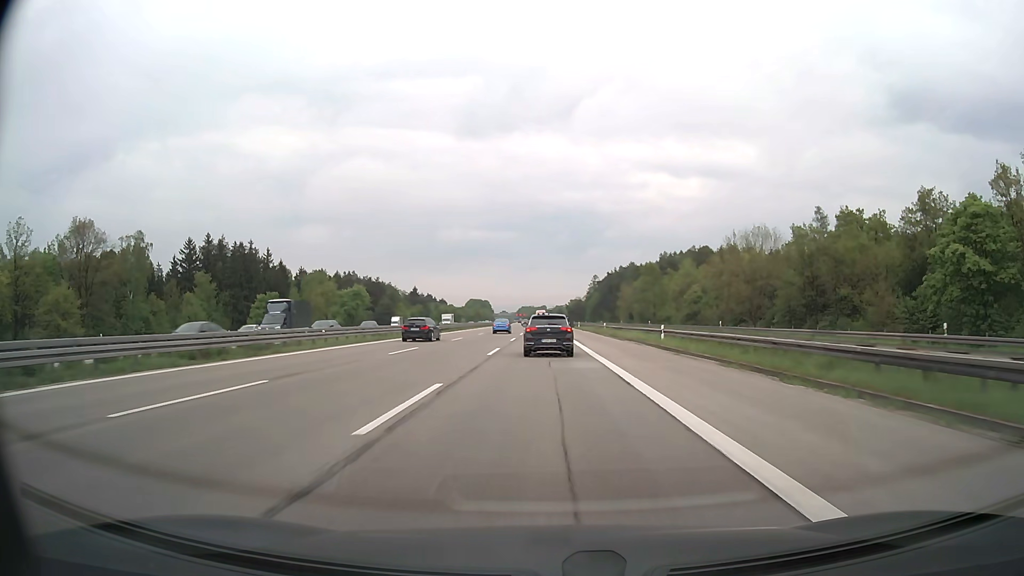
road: motorway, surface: asphalt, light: Day
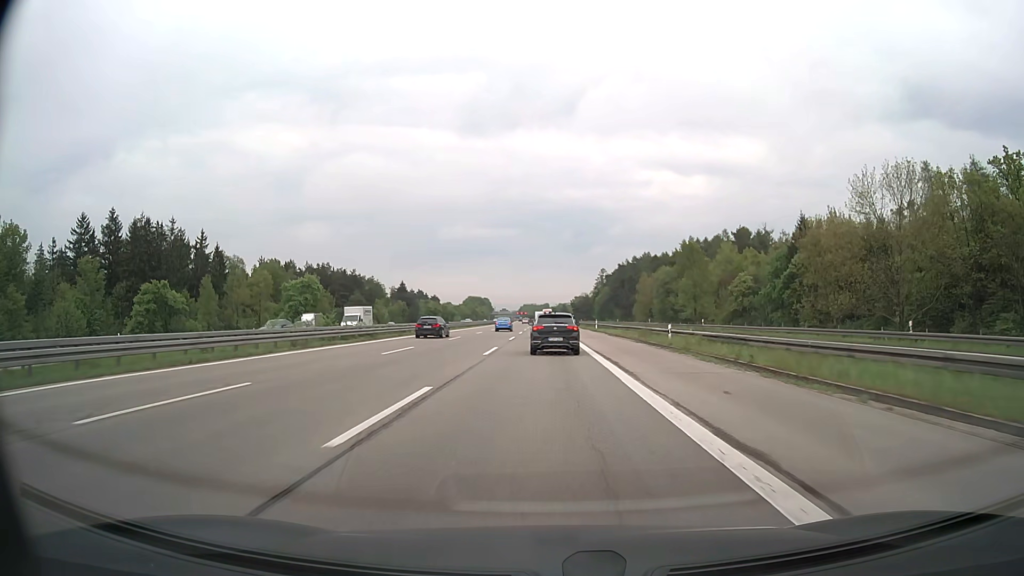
(0.0, +37.0) m; 0°
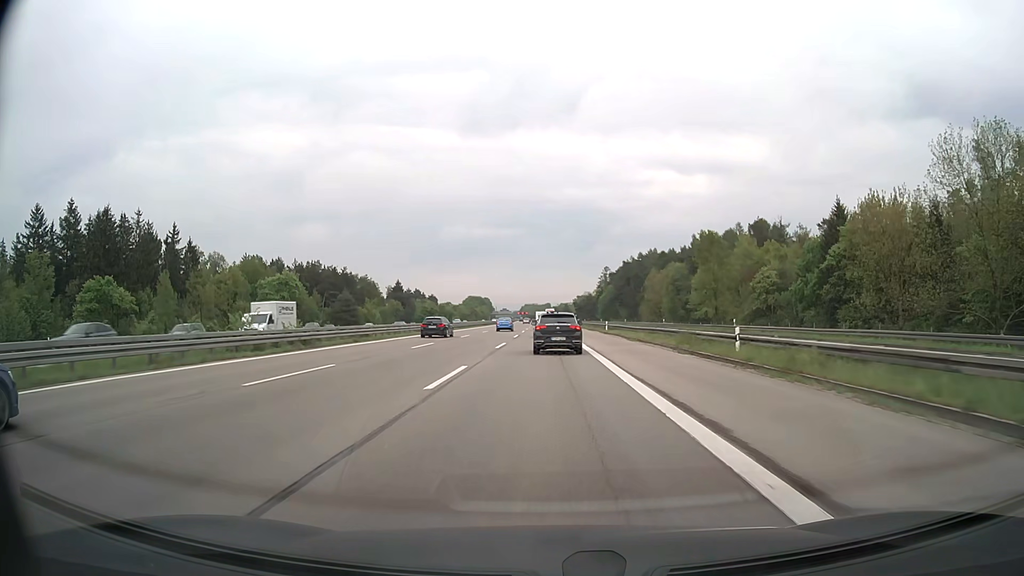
(0.0, +12.3) m; 0°
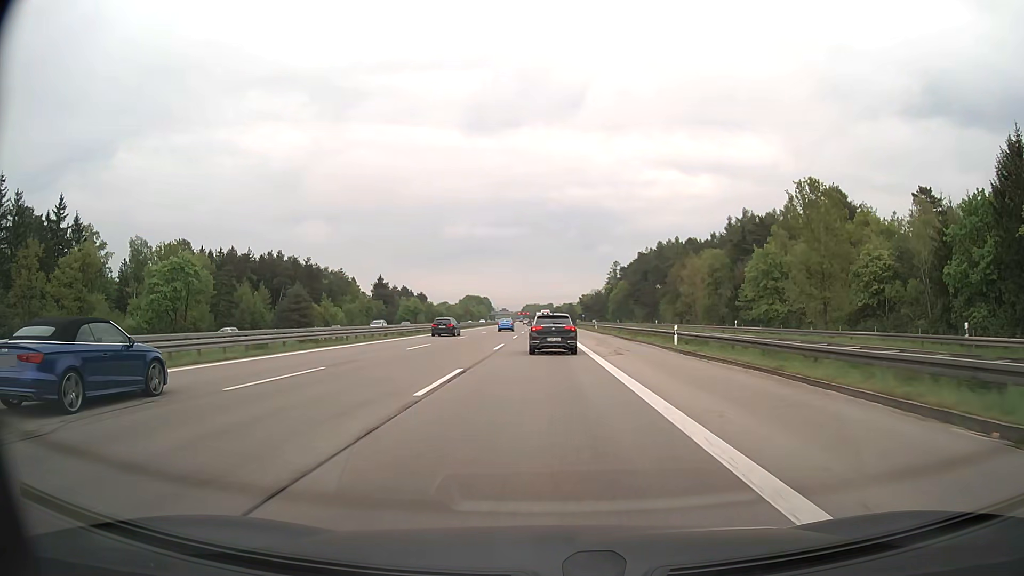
(0.0, +36.9) m; 0°
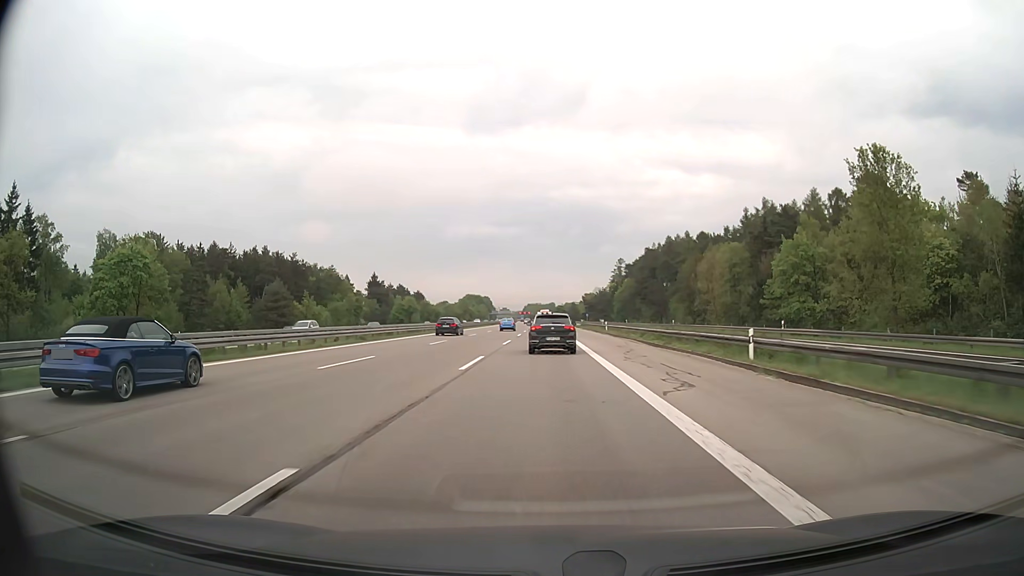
(0.0, +12.2) m; 0°
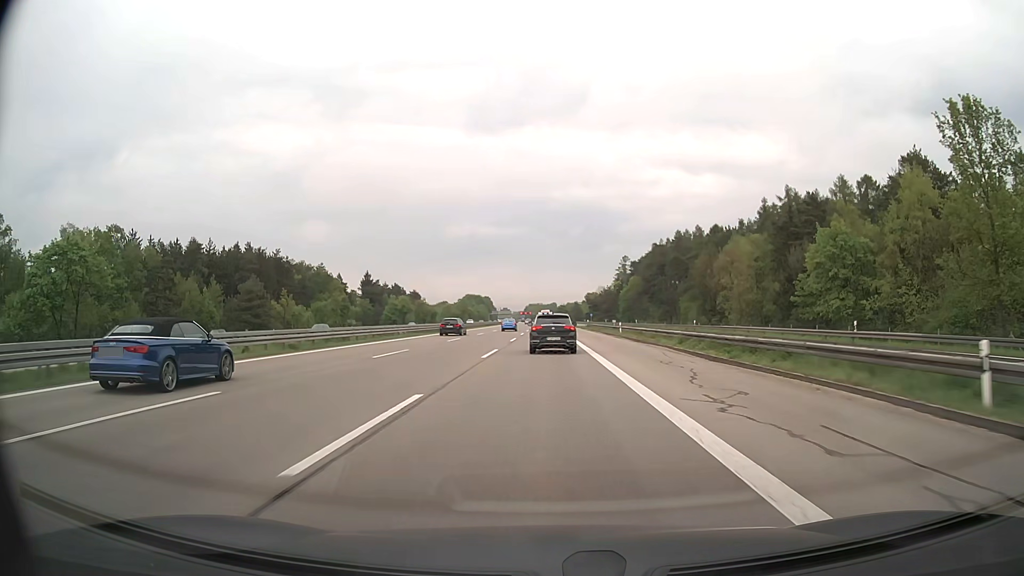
(0.0, +12.2) m; 0°
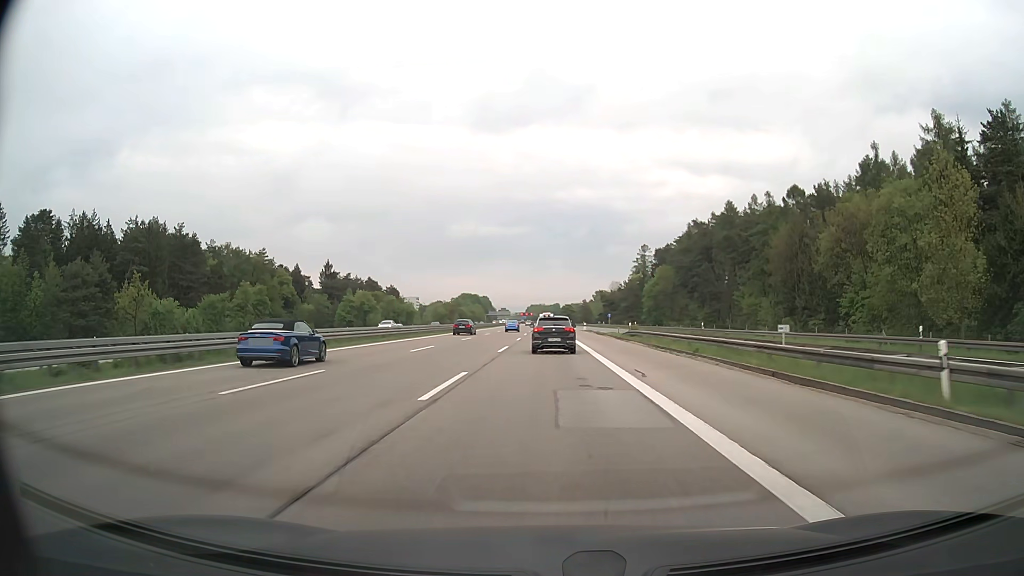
(-0.2, +48.3) m; 0°
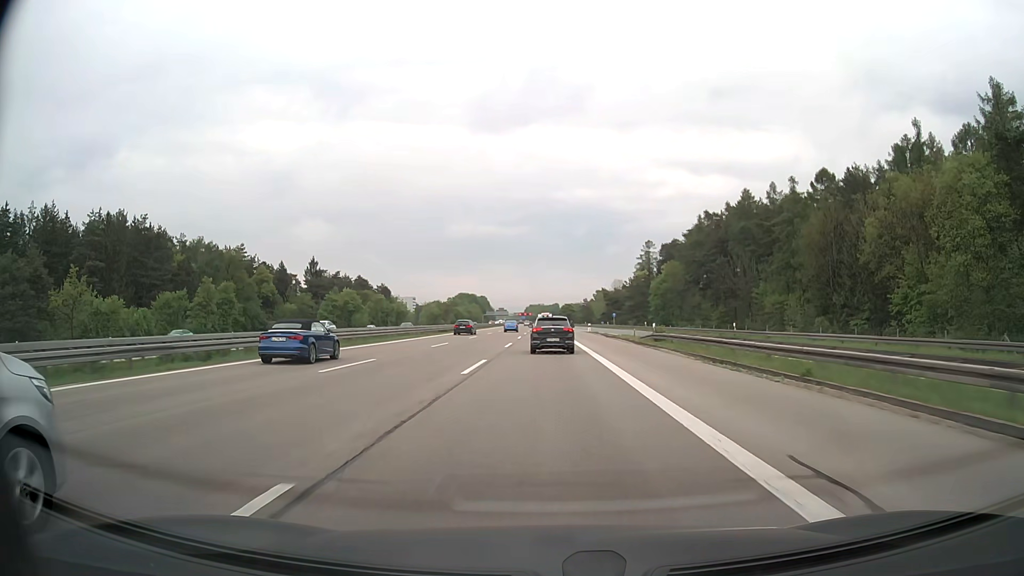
(0.0, +12.3) m; 0°
(0, +10) (0, +20) (0, +30) (0, +40) (0, +50) (0, +60) (0, +70) (0, +80) (0, +90) (0, +100) m
